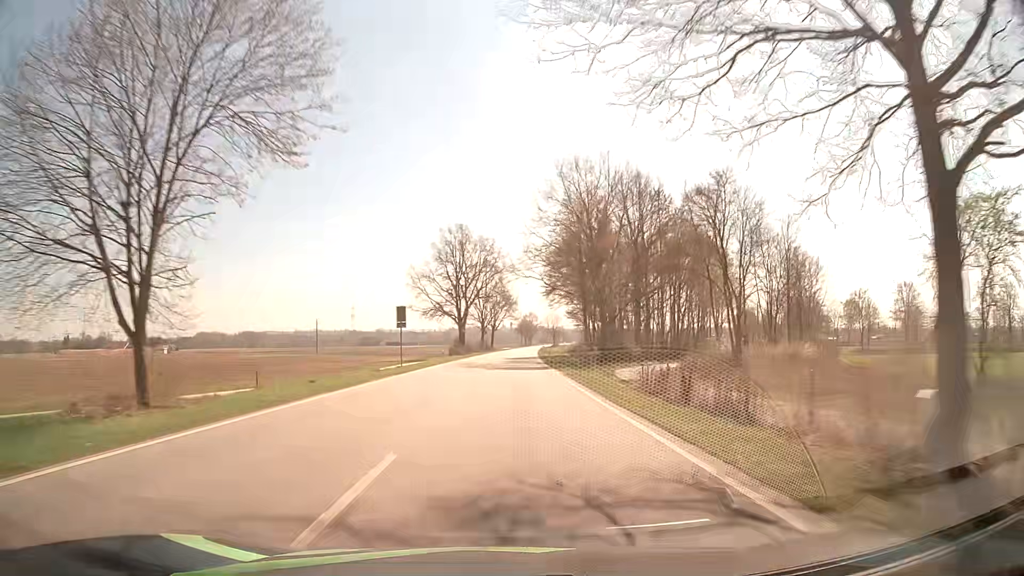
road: secondary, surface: asphalt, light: Day
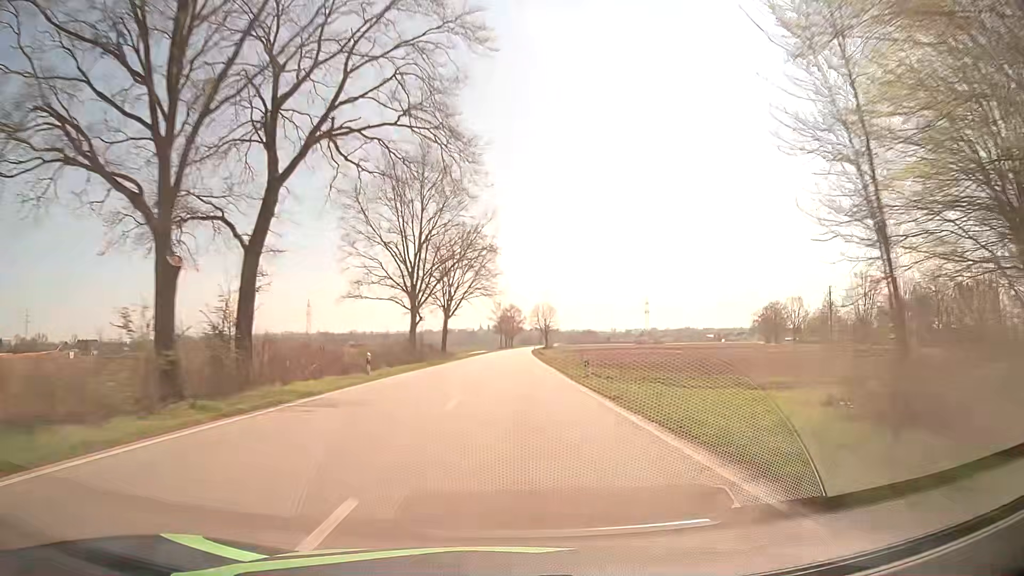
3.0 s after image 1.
(+1.2, +75.0) m; +2°
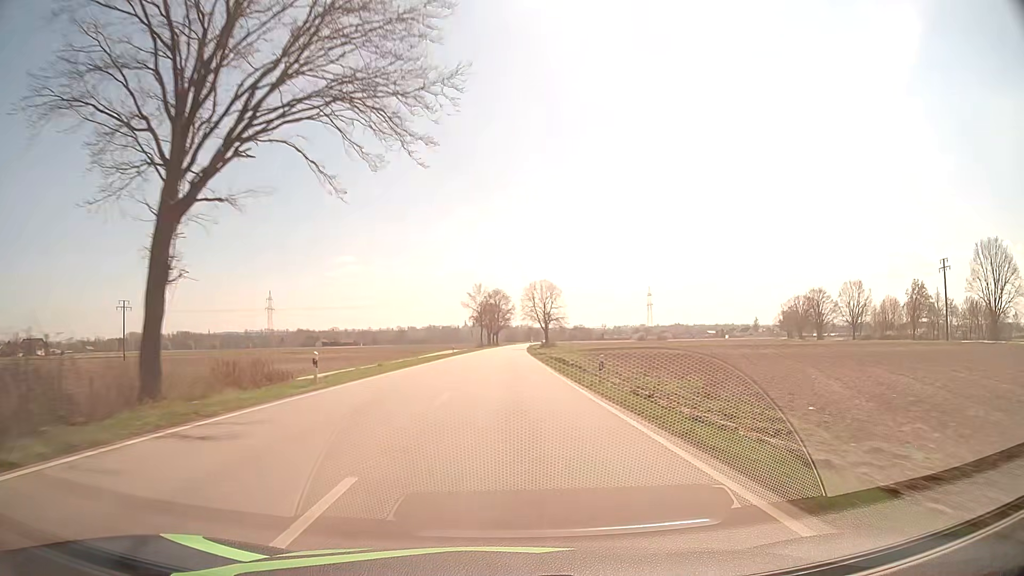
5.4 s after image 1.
(+0.6, +59.5) m; +1°
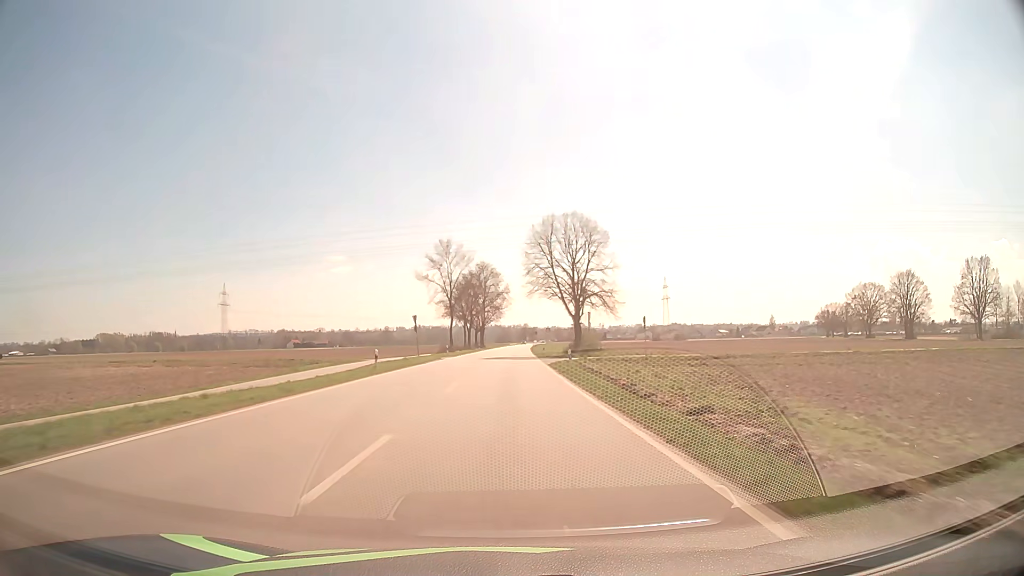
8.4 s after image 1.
(+0.5, +68.9) m; +1°
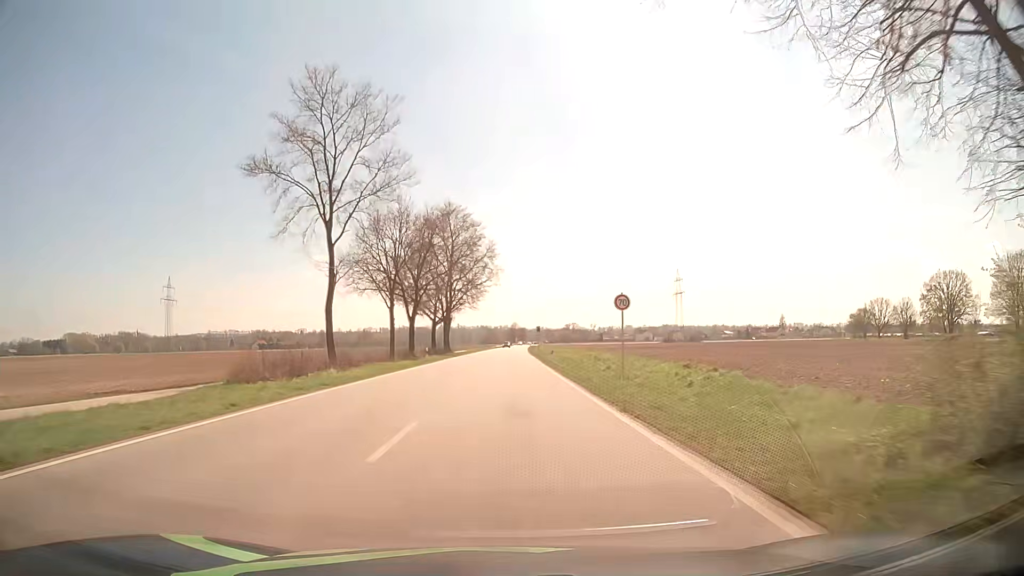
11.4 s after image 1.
(+0.4, +58.1) m; +1°
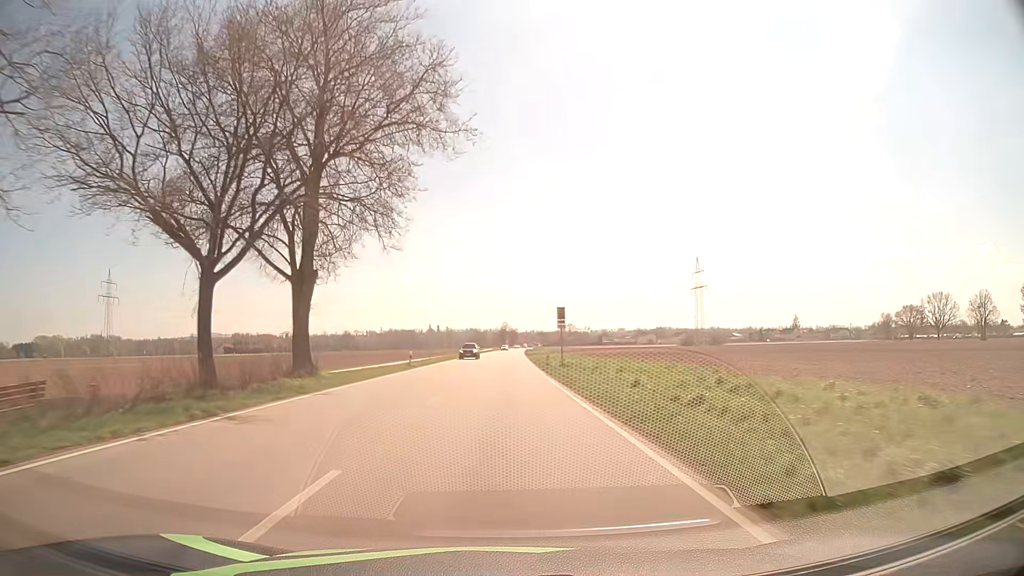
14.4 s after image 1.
(+0.5, +52.9) m; +1°
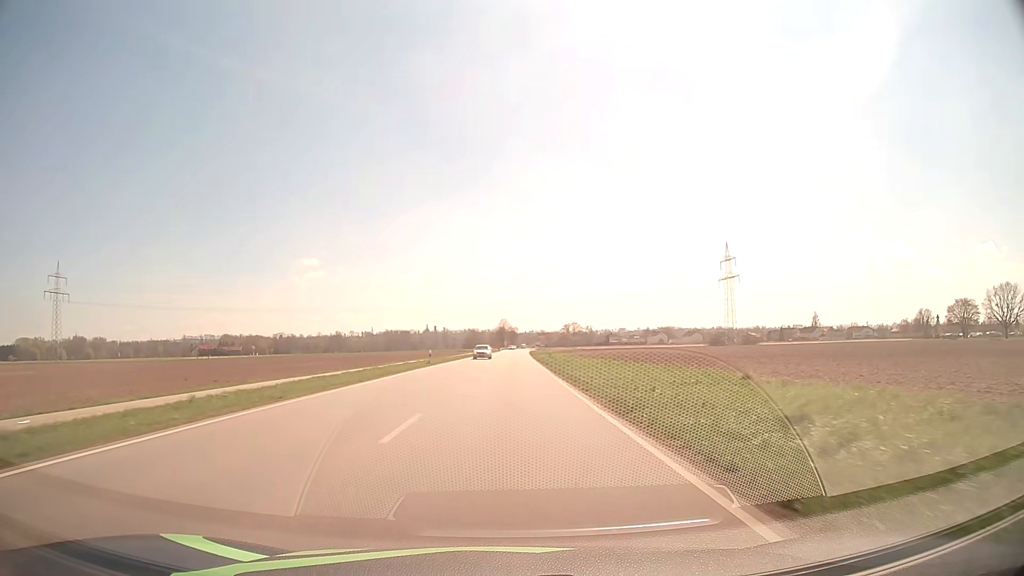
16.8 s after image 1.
(0.0, +42.4) m; 0°
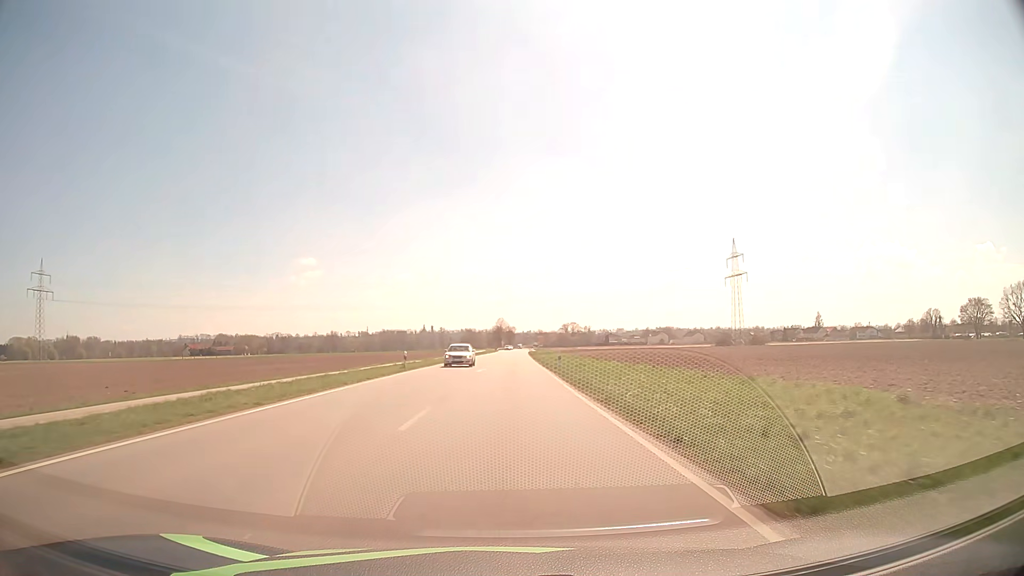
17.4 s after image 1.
(0.0, +10.7) m; 0°
(0, +10) (0, +20) (0, +30) (0, +40) (0, +50) (0, +60) (+1, +70) (+1, +80) (+1, +90) (+1, +100) m
